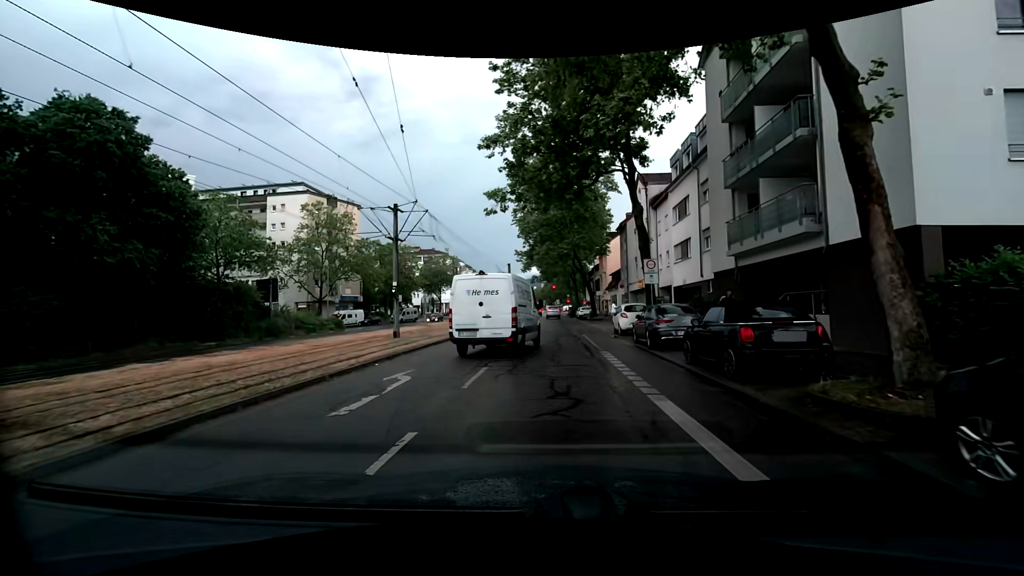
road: tertiary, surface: asphalt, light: Day
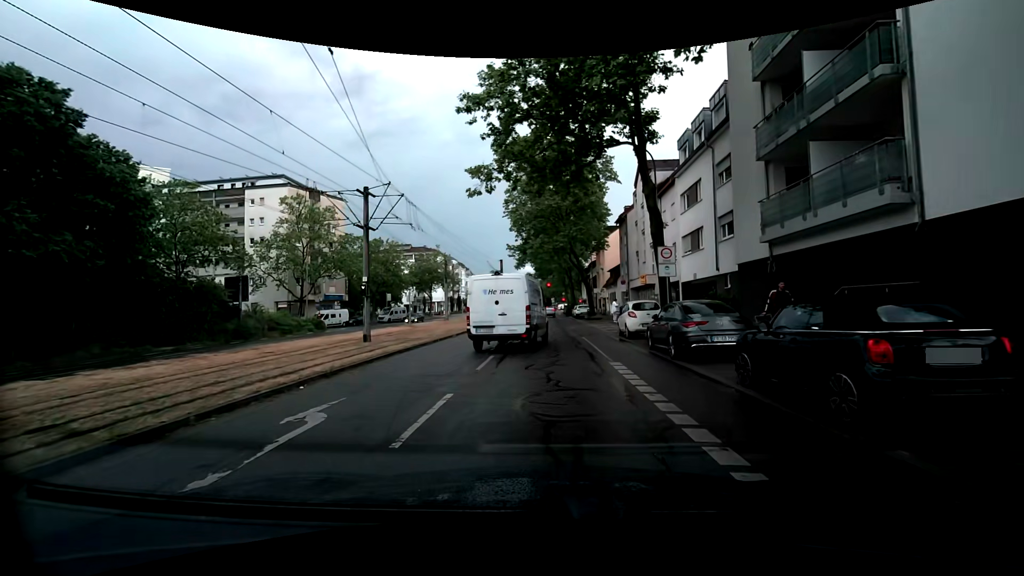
(+0.1, +3.7) m; +1°
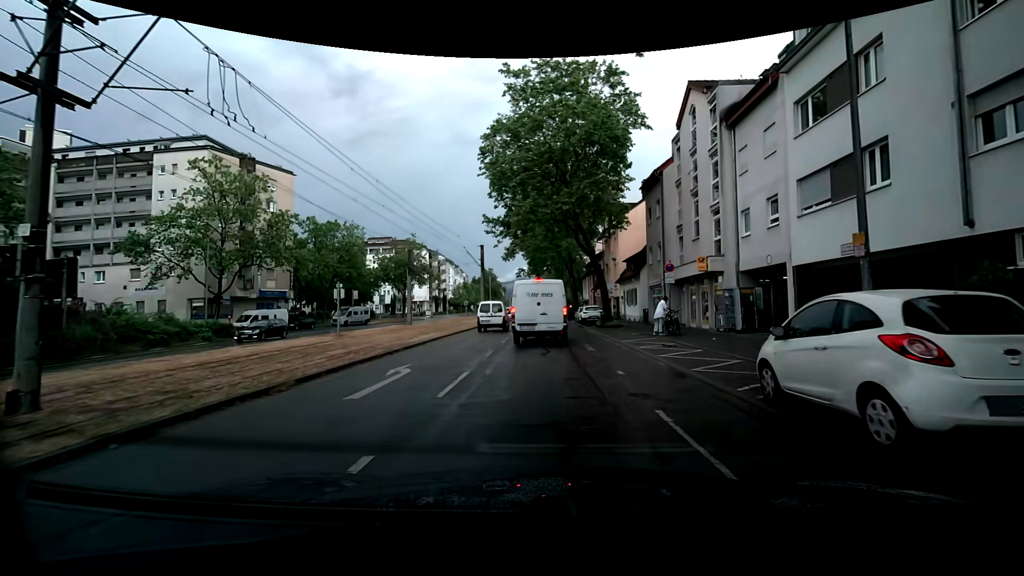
(0.0, +15.4) m; +1°
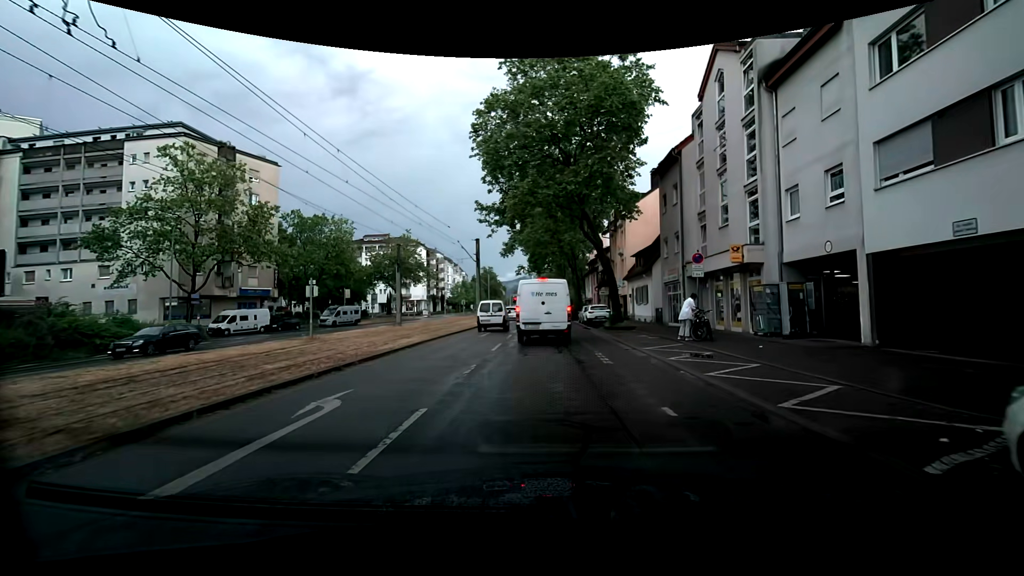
(0.0, +3.9) m; -2°
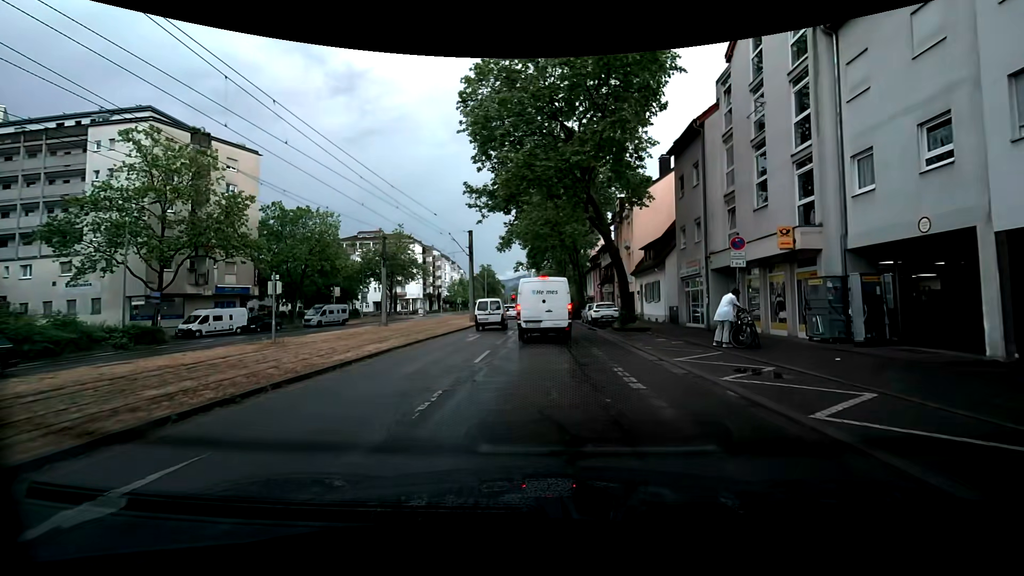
(0.0, +3.8) m; 0°
